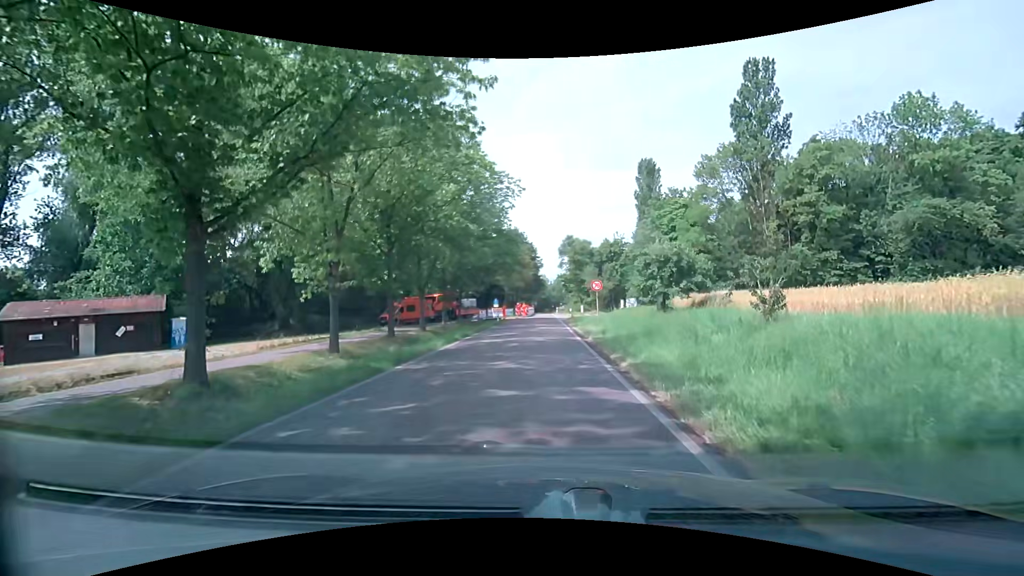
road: tertiary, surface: asphalt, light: Day
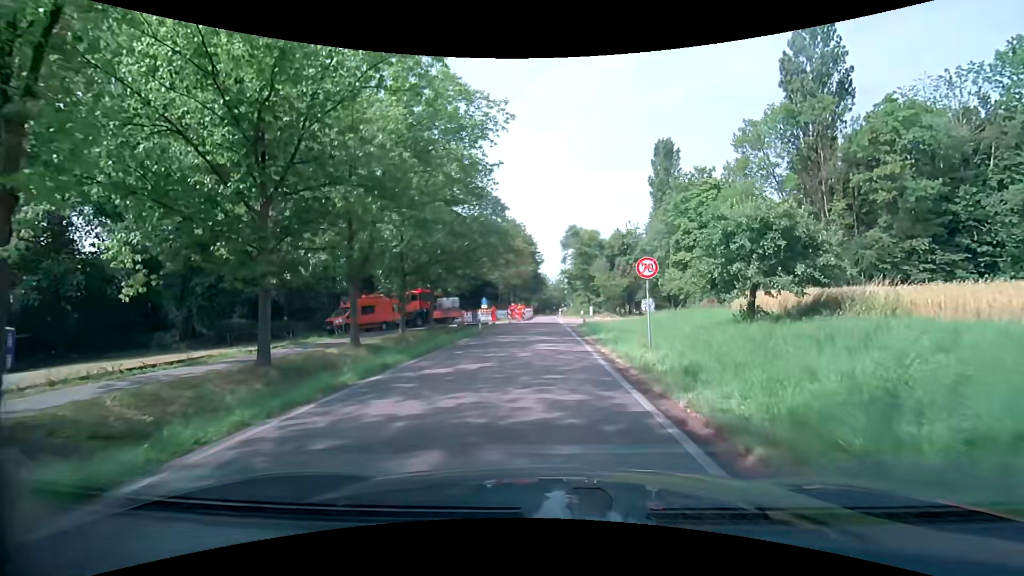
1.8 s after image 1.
(+0.1, +13.0) m; 0°
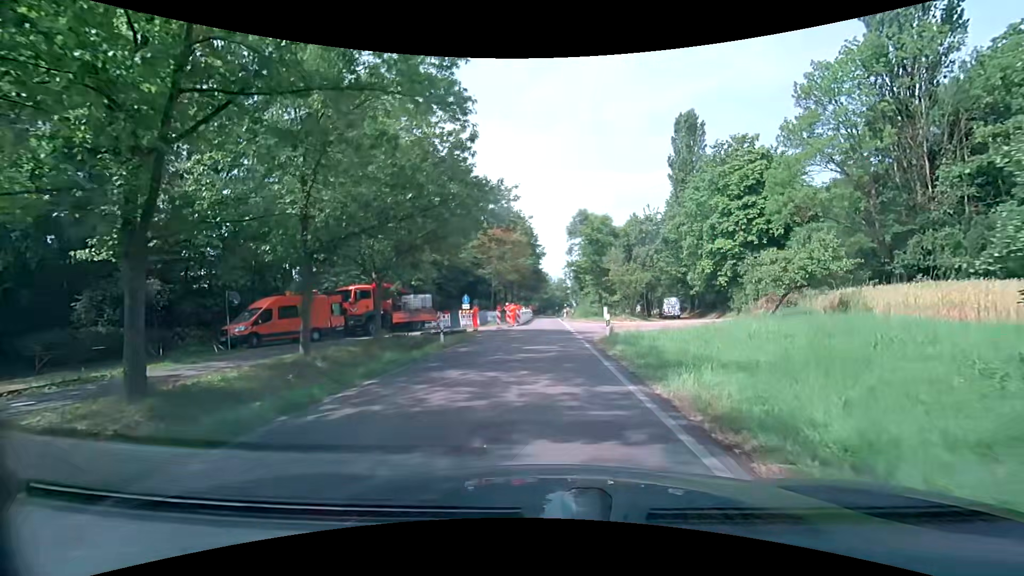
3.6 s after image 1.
(0.0, +12.6) m; 0°
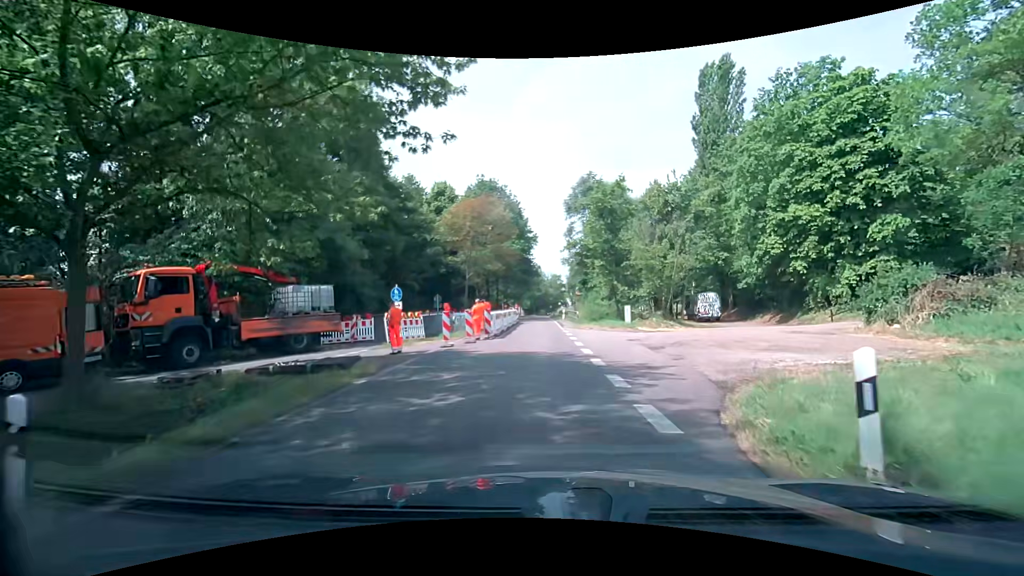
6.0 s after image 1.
(+0.1, +16.1) m; +1°
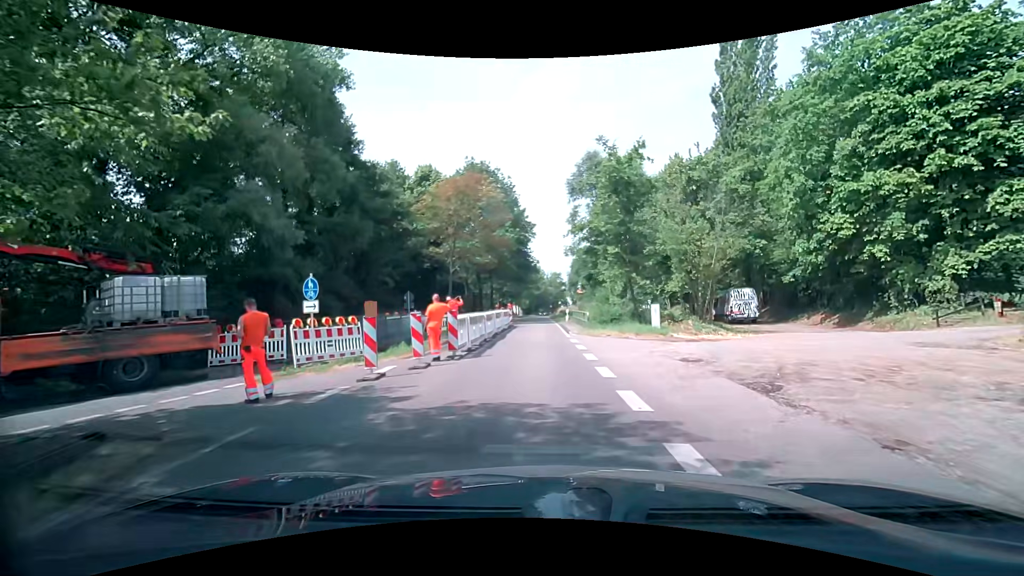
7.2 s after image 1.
(0.0, +7.8) m; +1°
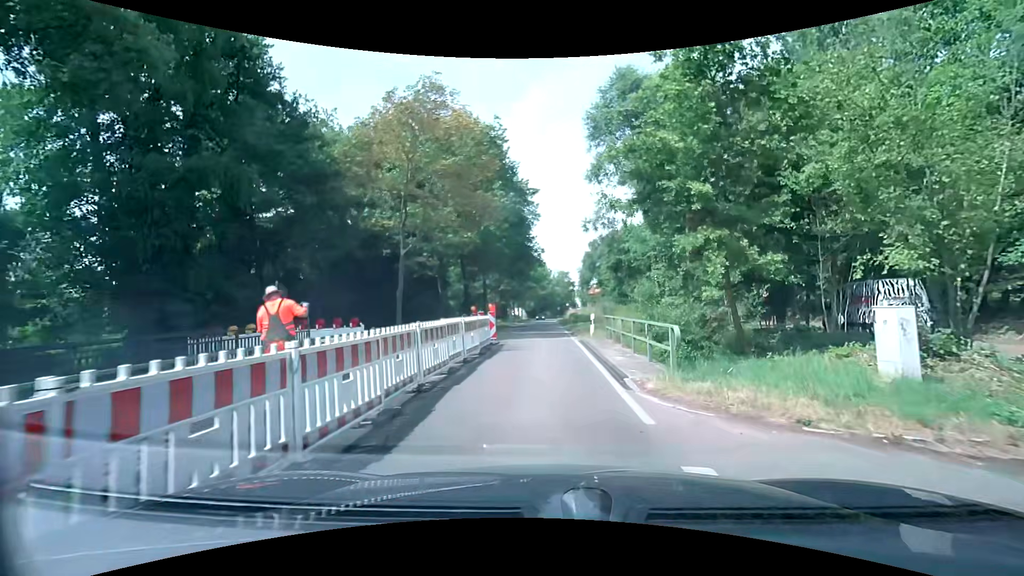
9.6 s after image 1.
(-0.4, +15.2) m; -1°
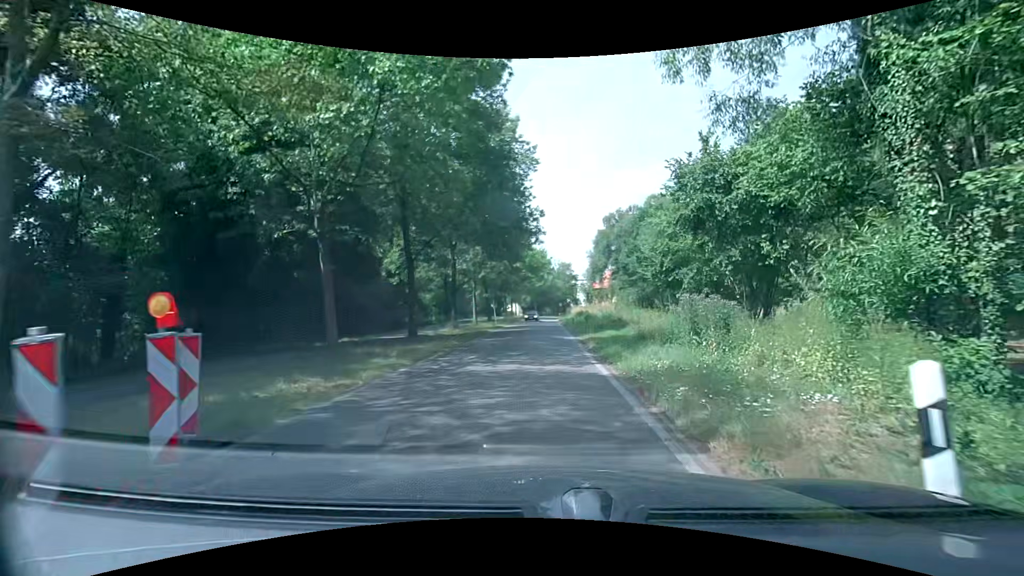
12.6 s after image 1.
(-0.2, +18.5) m; 0°
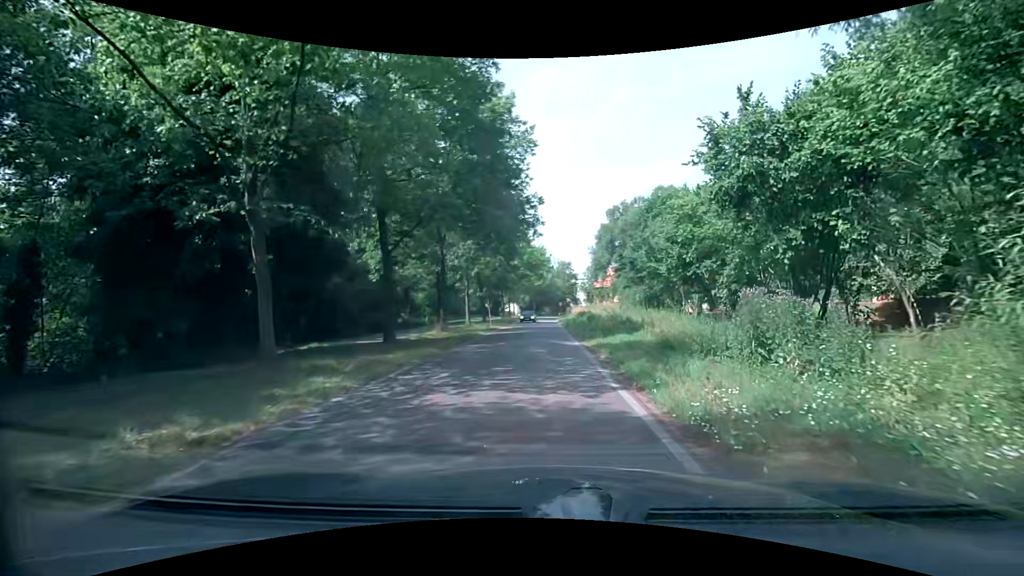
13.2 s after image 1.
(0.0, +3.8) m; 0°
